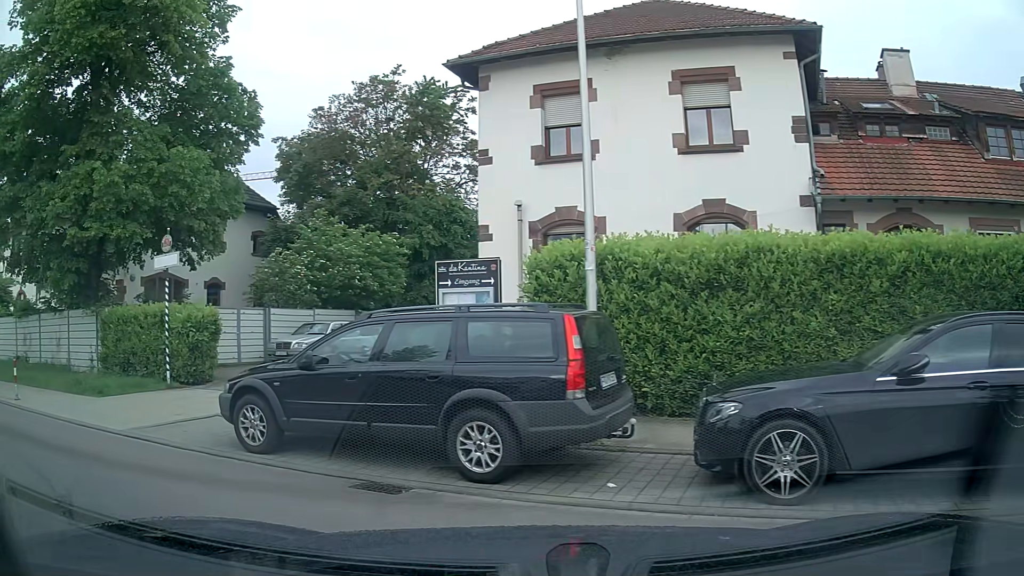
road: service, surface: asphalt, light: Day
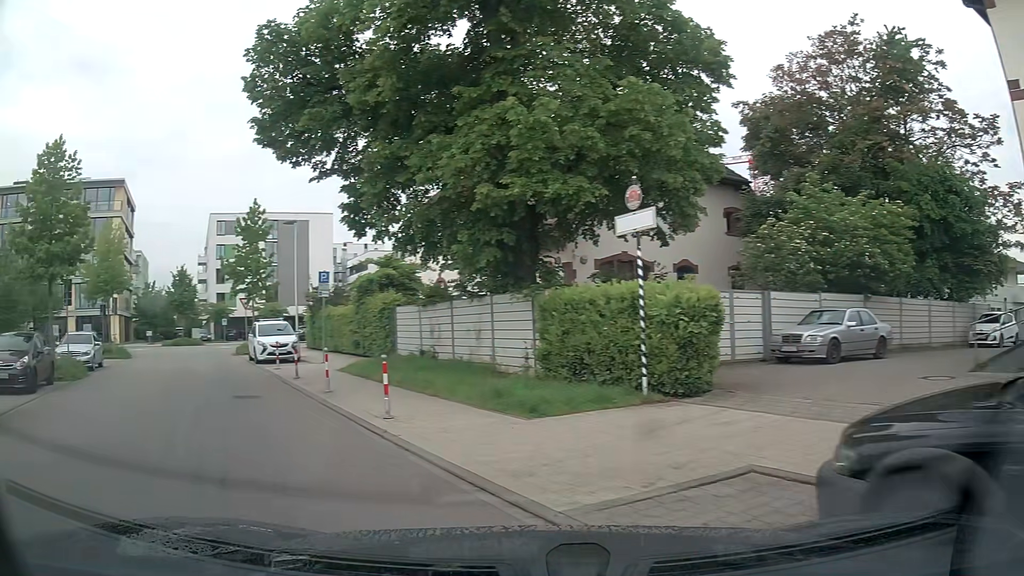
(-1.6, +4.8) m; -36°
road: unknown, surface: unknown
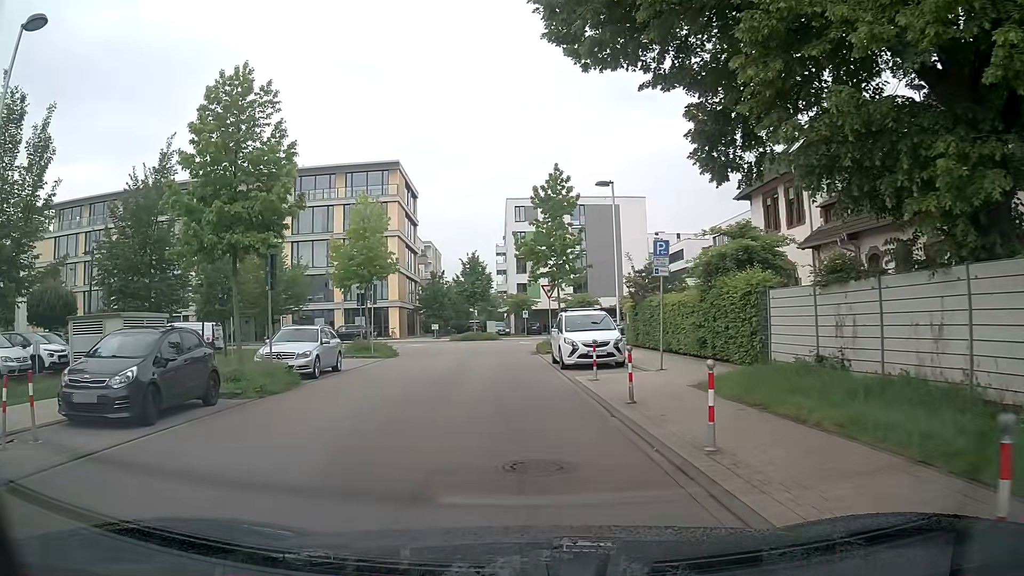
(-2.2, +7.2) m; -27°
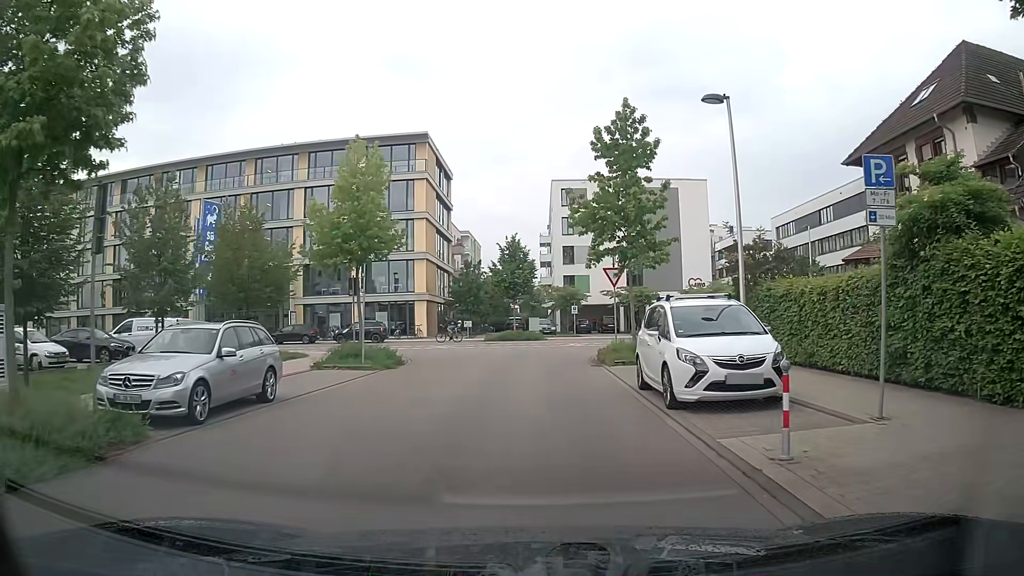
(-0.4, +9.3) m; -3°
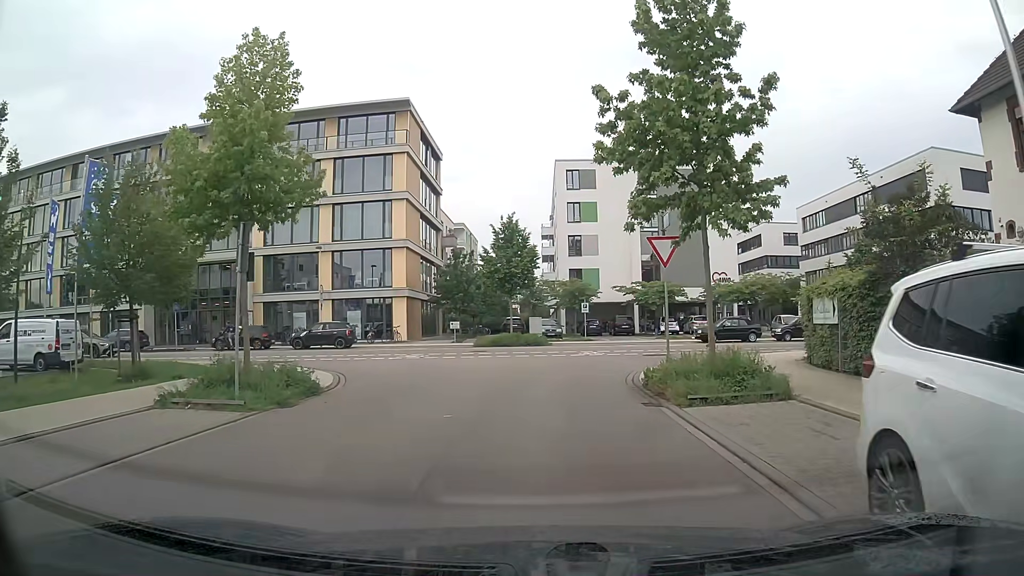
(+0.1, +9.3) m; 0°
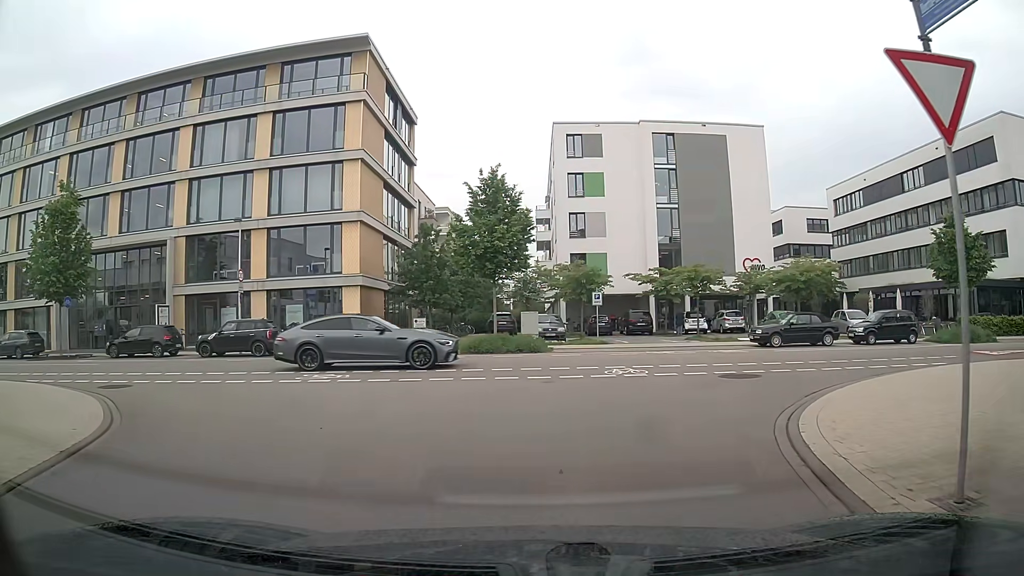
(+0.1, +11.2) m; 0°
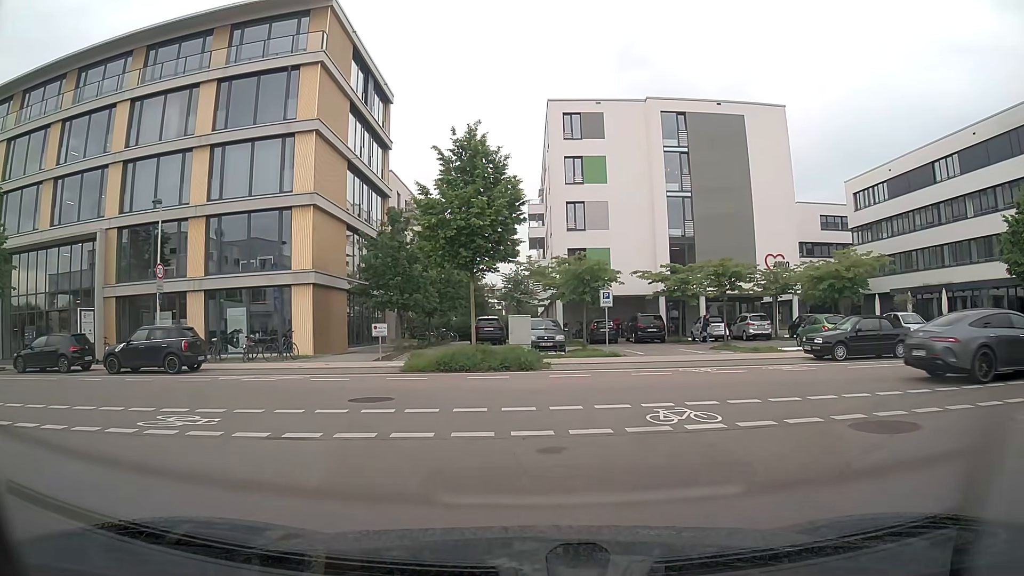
(+0.1, +6.6) m; +1°
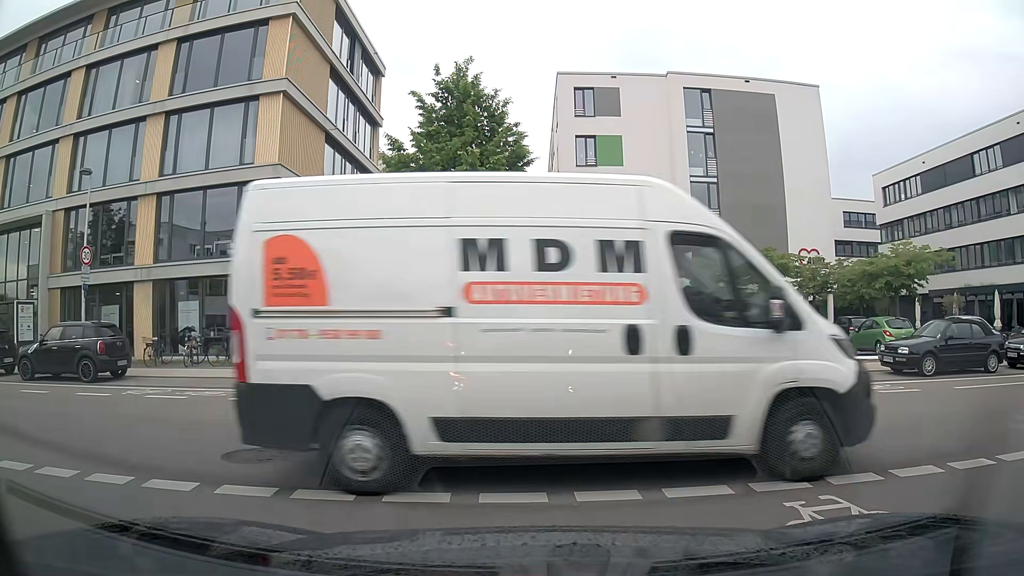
(-0.1, +4.8) m; -2°
(-4, +9) (-13, +12) (-23, +12) (-33, +12) (-43, +13) (-53, +14) (-63, +15) (-73, +16) (-83, +16) (-93, +15) m
